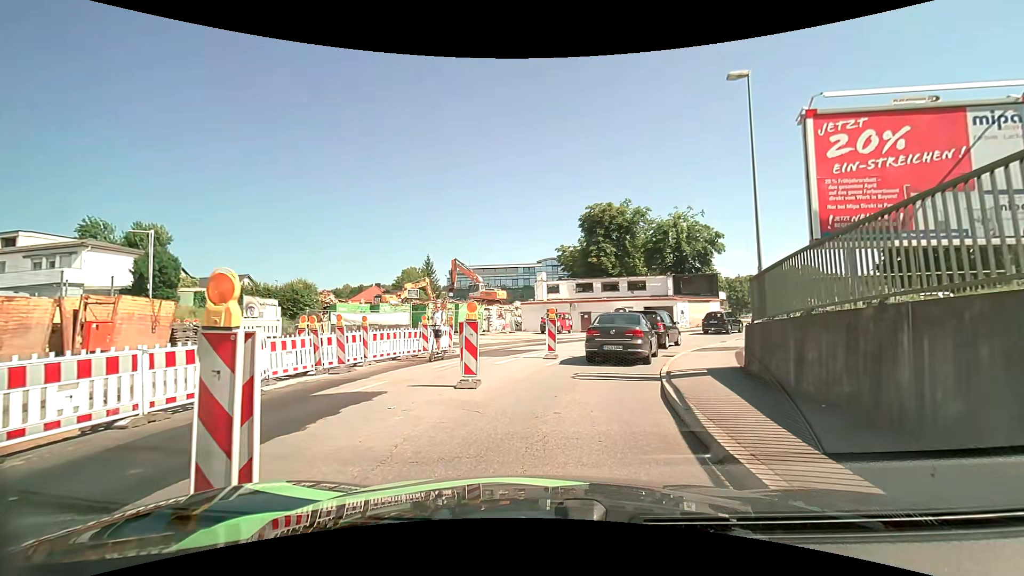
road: tertiary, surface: asphalt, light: Day
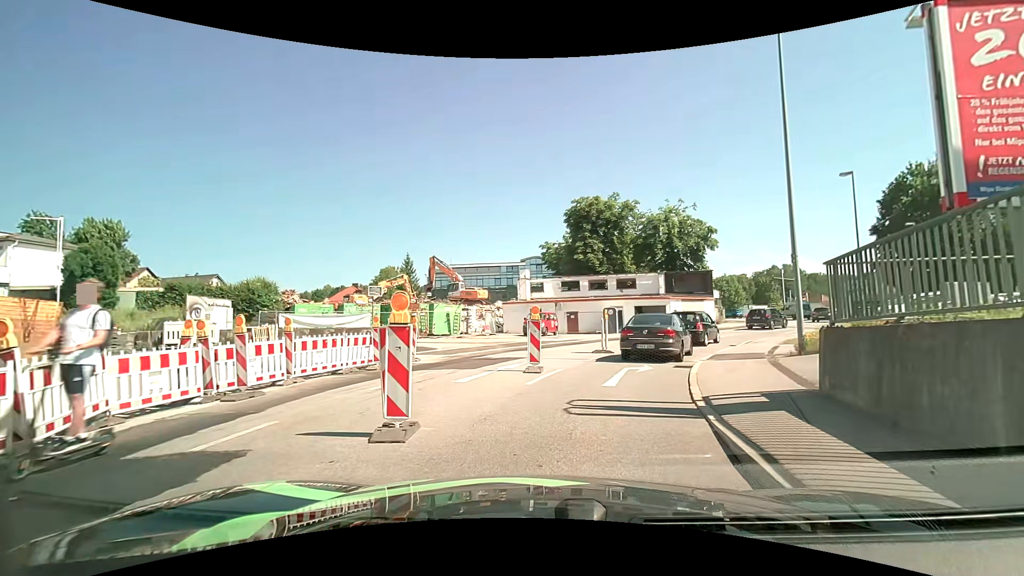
(0.0, +3.9) m; +2°
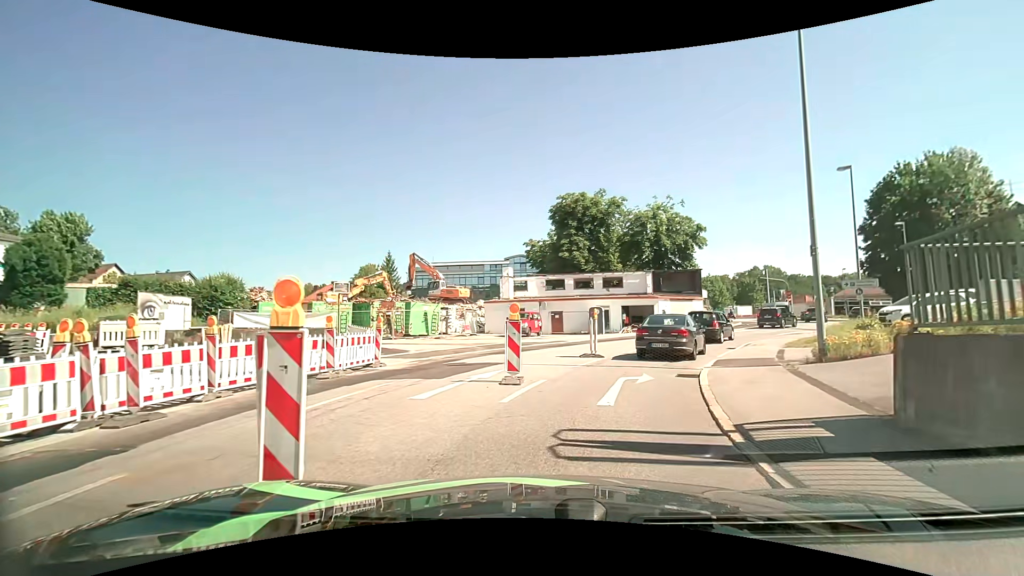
(0.0, +2.2) m; +1°
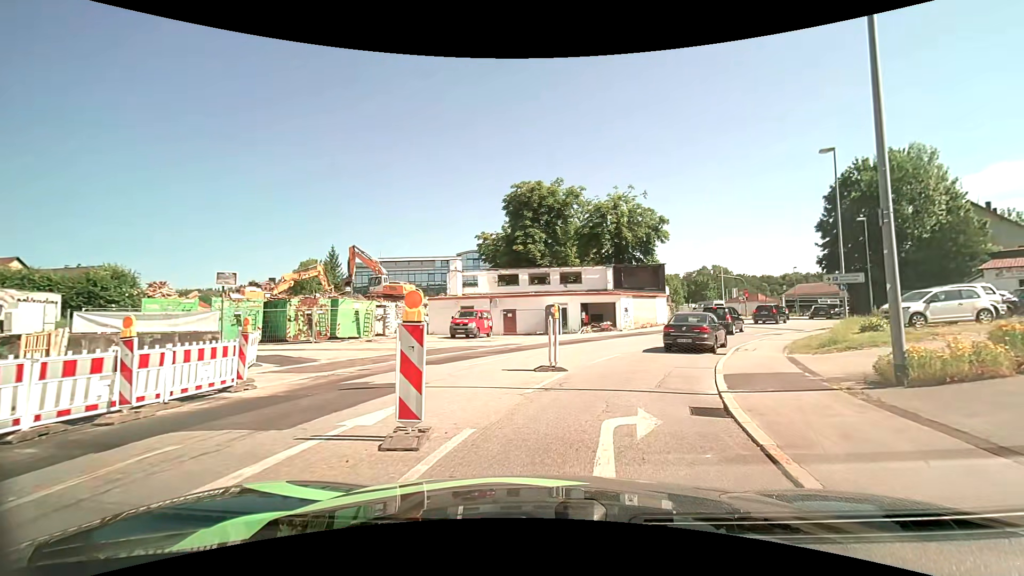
(+0.2, +4.8) m; +5°
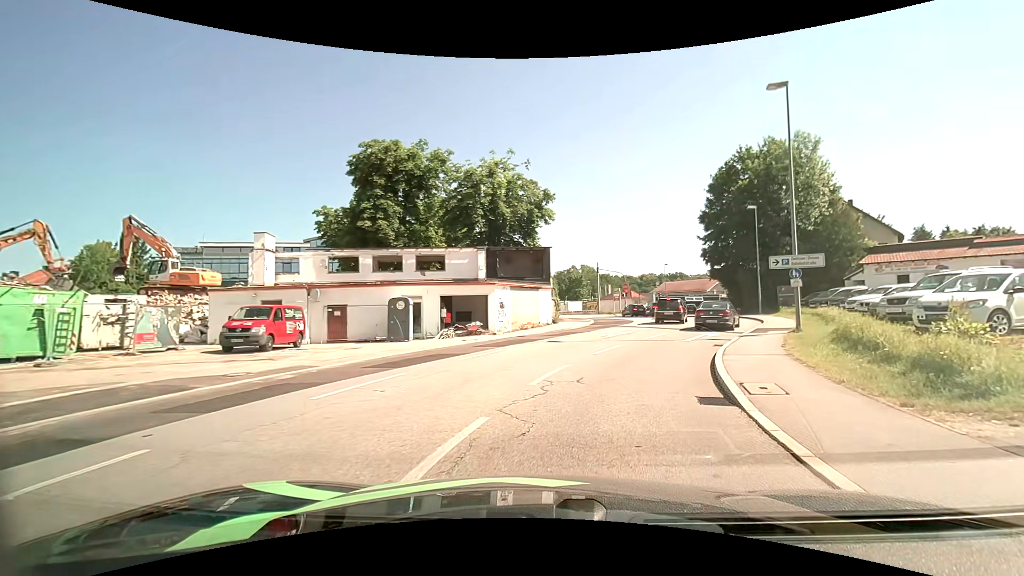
(+1.3, +11.2) m; +14°
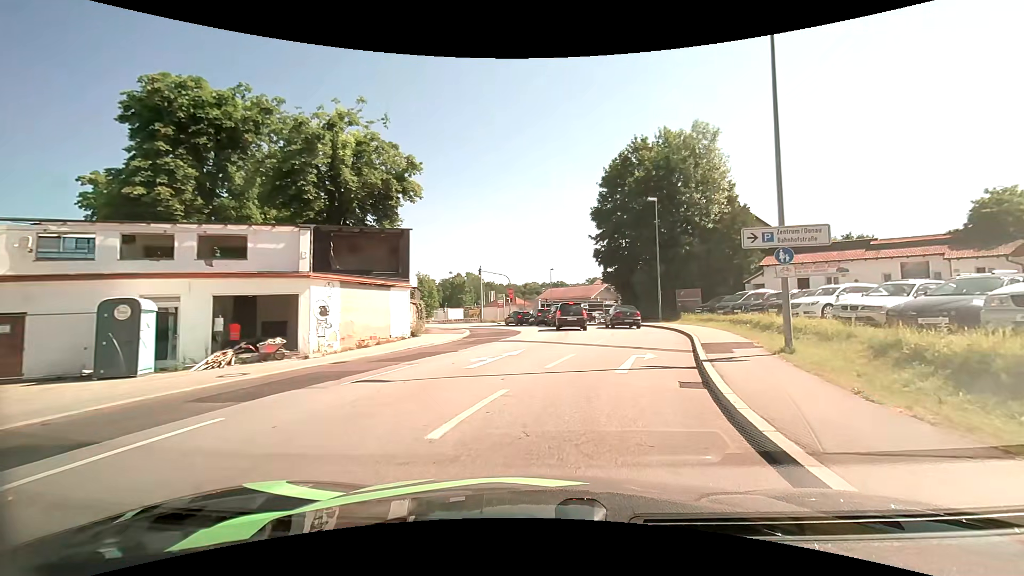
(+1.1, +9.7) m; +13°
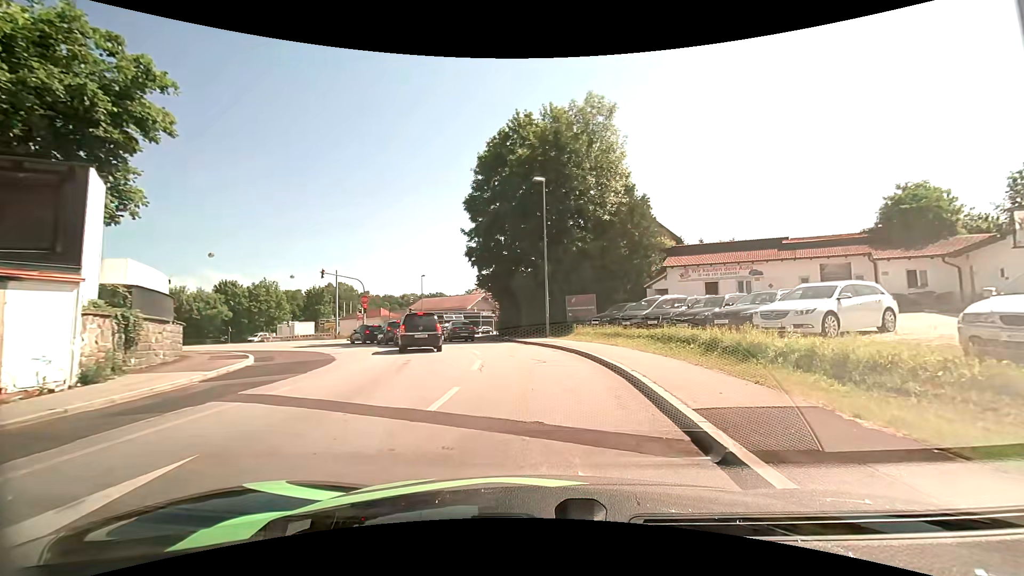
(+1.4, +10.7) m; +14°
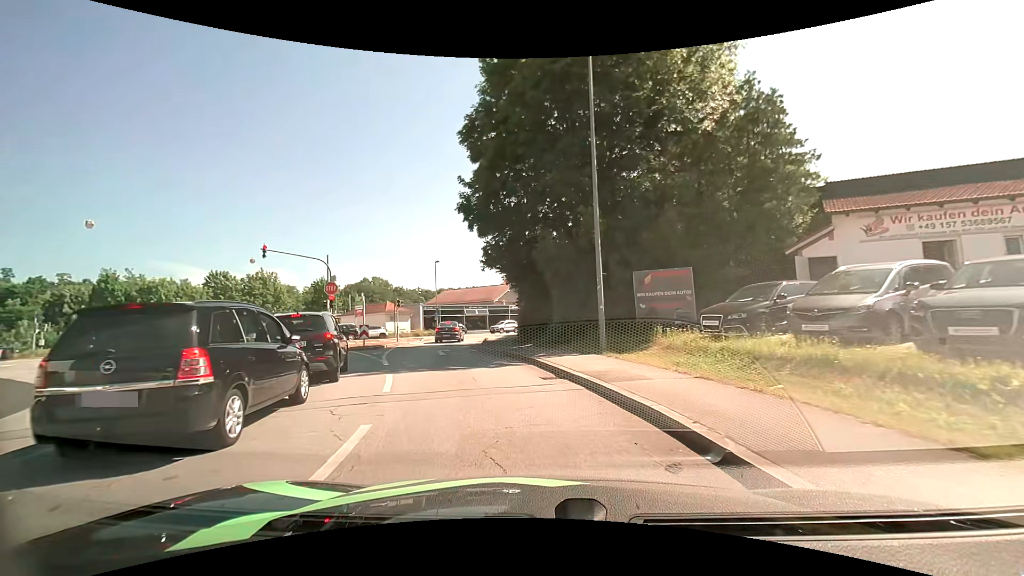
(+0.1, +15.4) m; -4°
